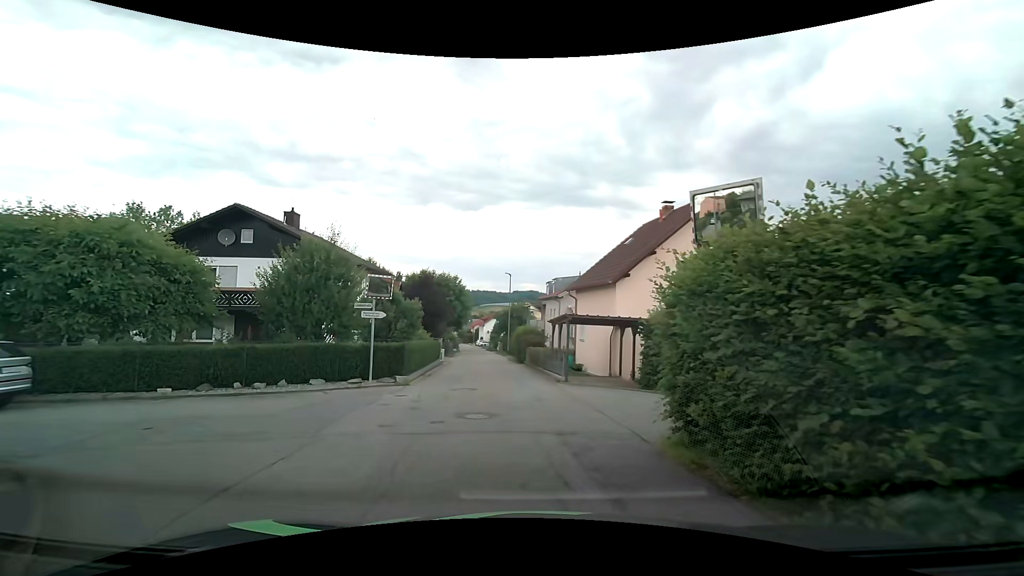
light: Day
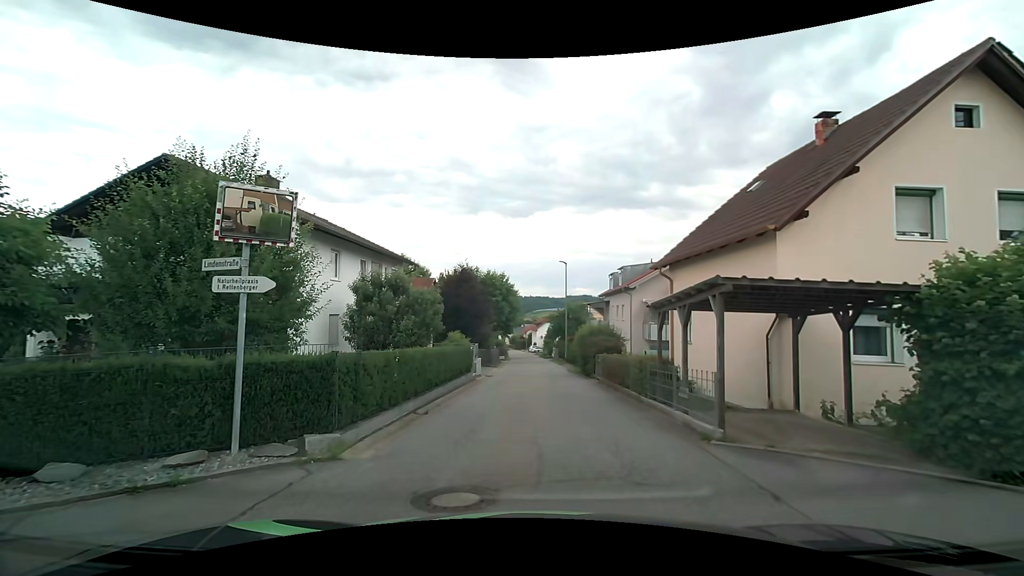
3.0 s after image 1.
(-0.3, +9.8) m; -5°
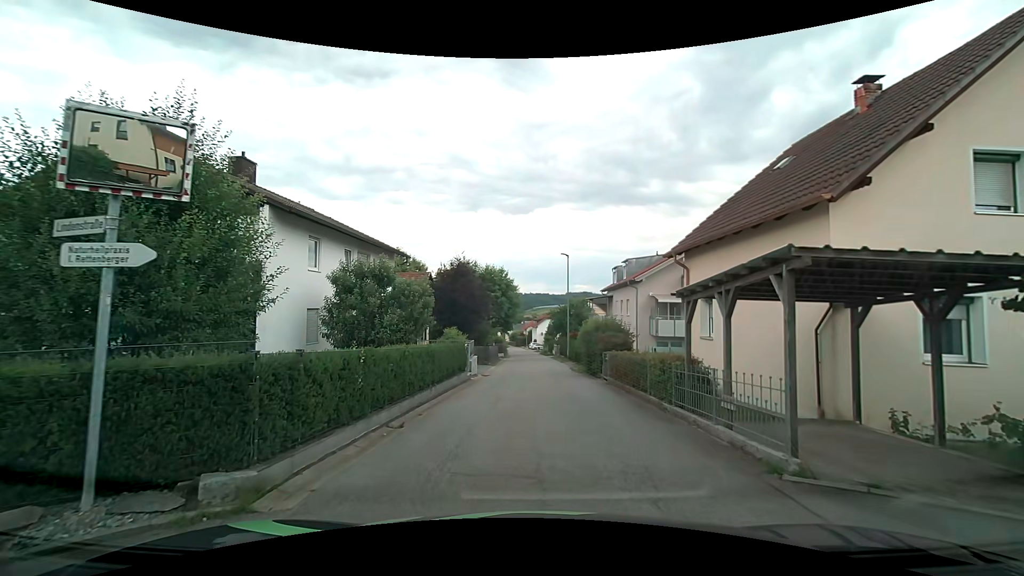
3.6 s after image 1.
(0.0, +2.1) m; +1°
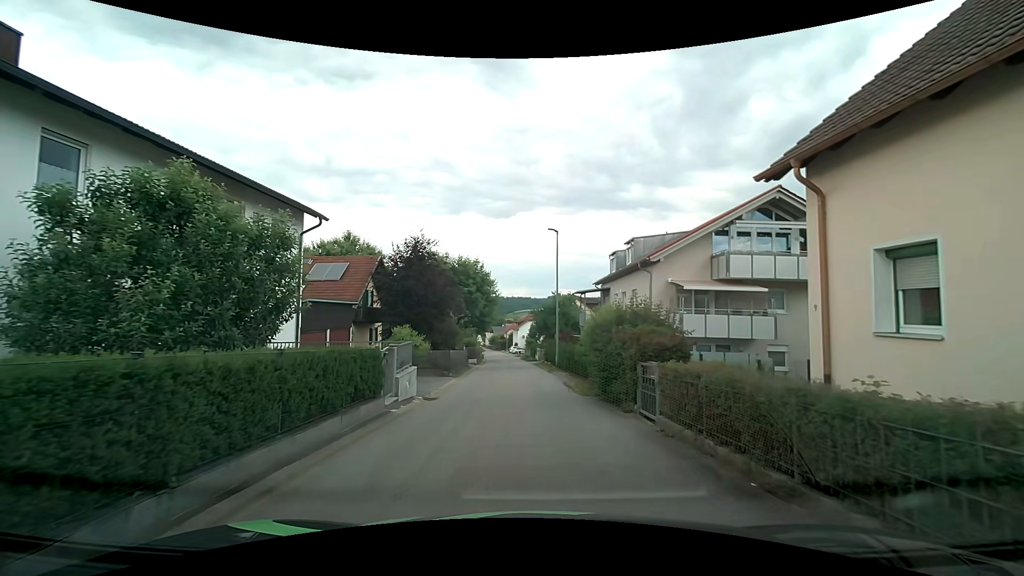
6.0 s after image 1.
(-0.1, +9.5) m; 0°
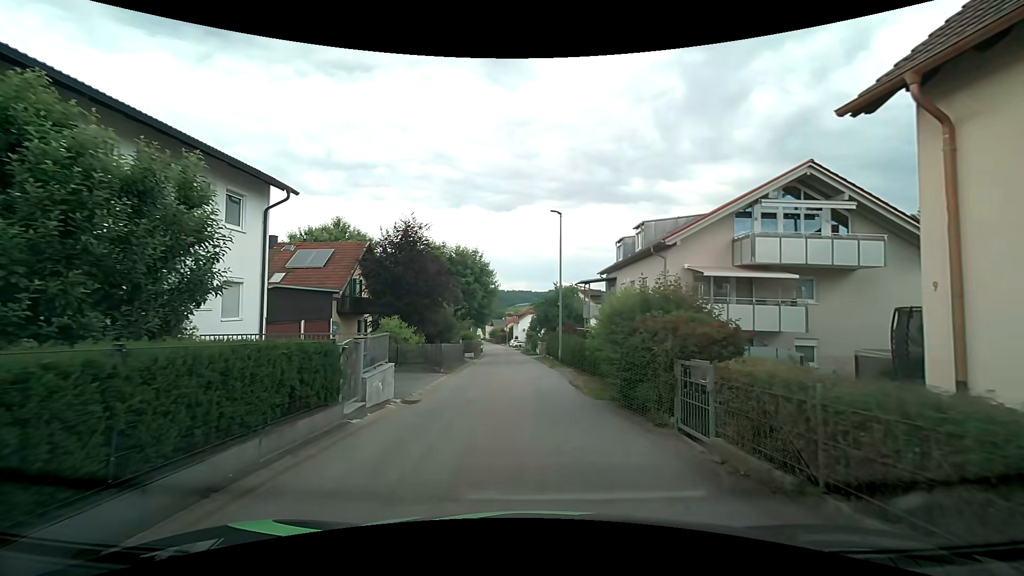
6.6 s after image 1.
(0.0, +2.6) m; 0°
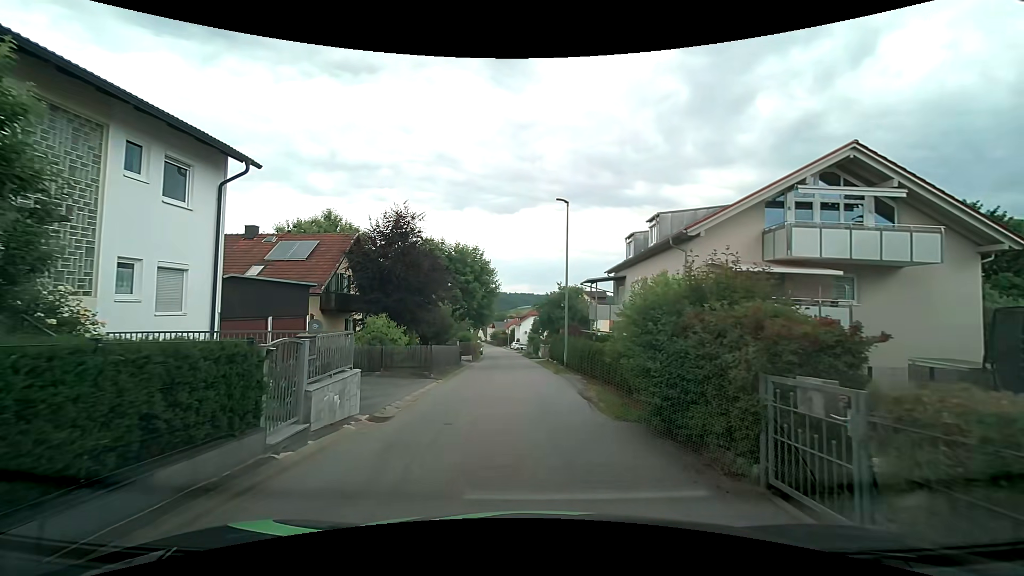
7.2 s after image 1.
(0.0, +2.7) m; 0°
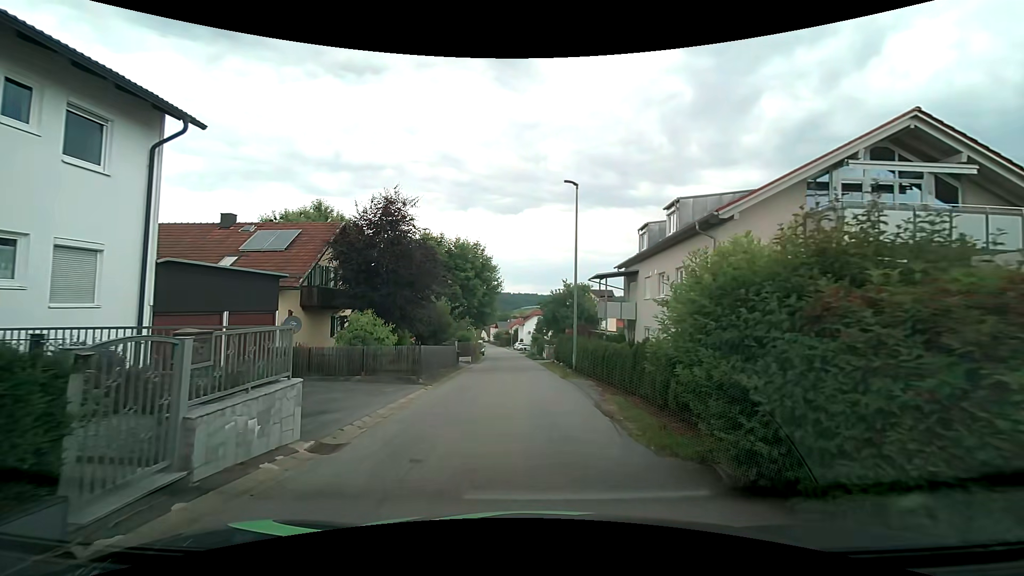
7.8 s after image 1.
(0.0, +2.8) m; -1°
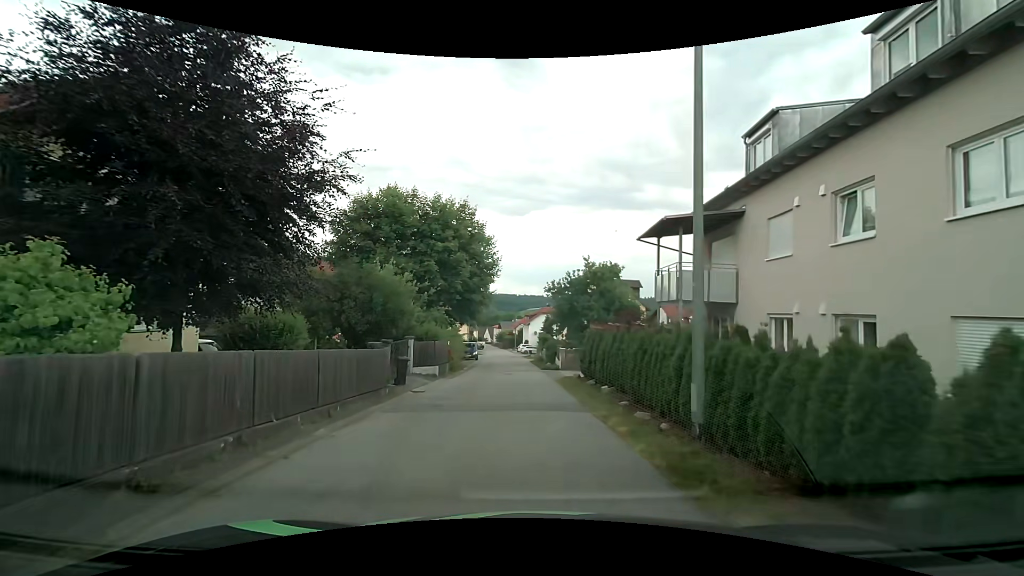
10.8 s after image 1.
(-0.1, +14.9) m; -1°
(0, +10) (0, +20) (0, +30) (-1, +40) (-1, +50) (-2, +60) (-2, +70) (-3, +80) (-4, +90) (-4, +100) m
